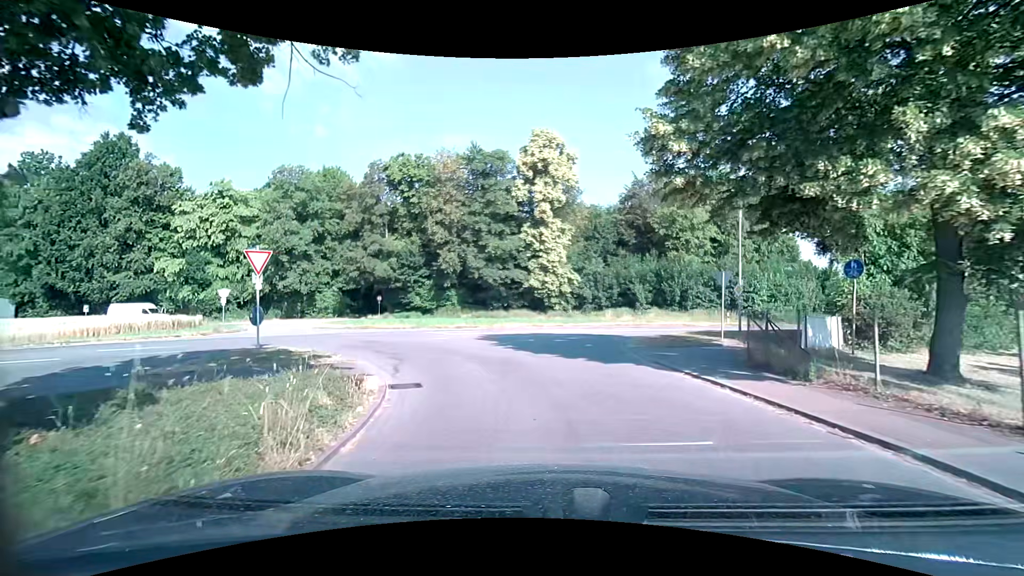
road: unclassified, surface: asphalt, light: Day
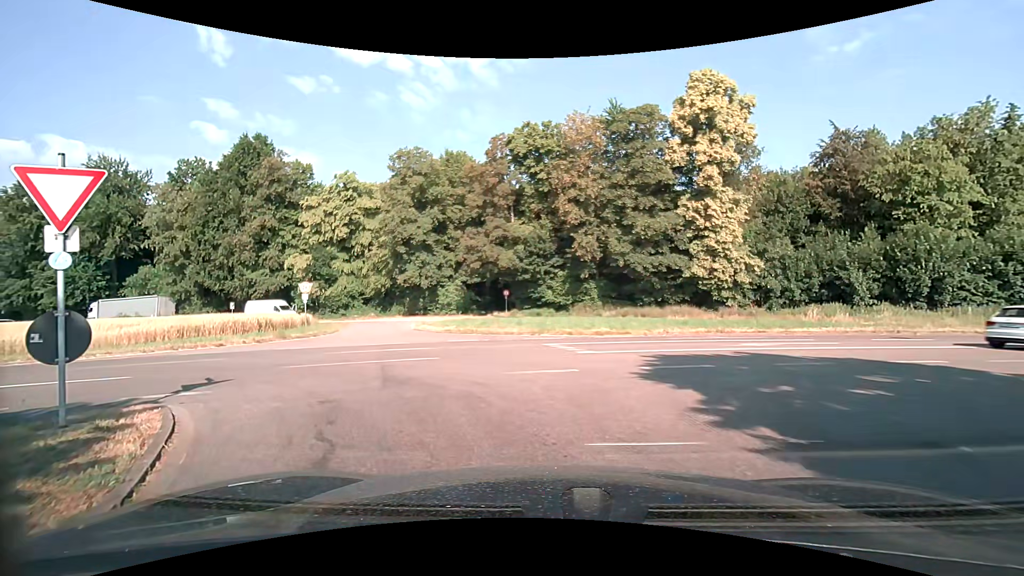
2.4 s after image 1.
(-1.2, +10.3) m; -18°
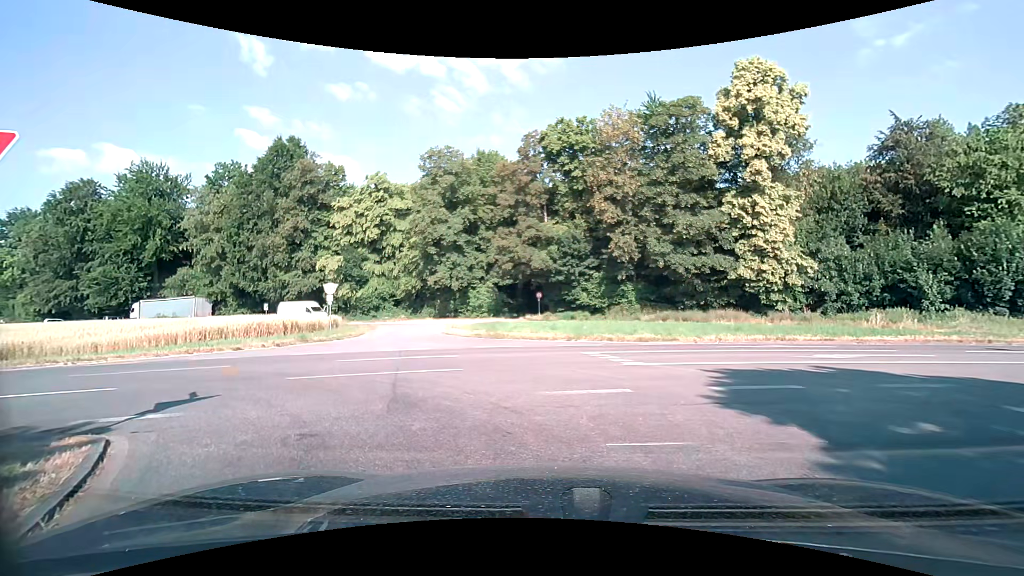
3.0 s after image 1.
(0.0, +1.6) m; -4°
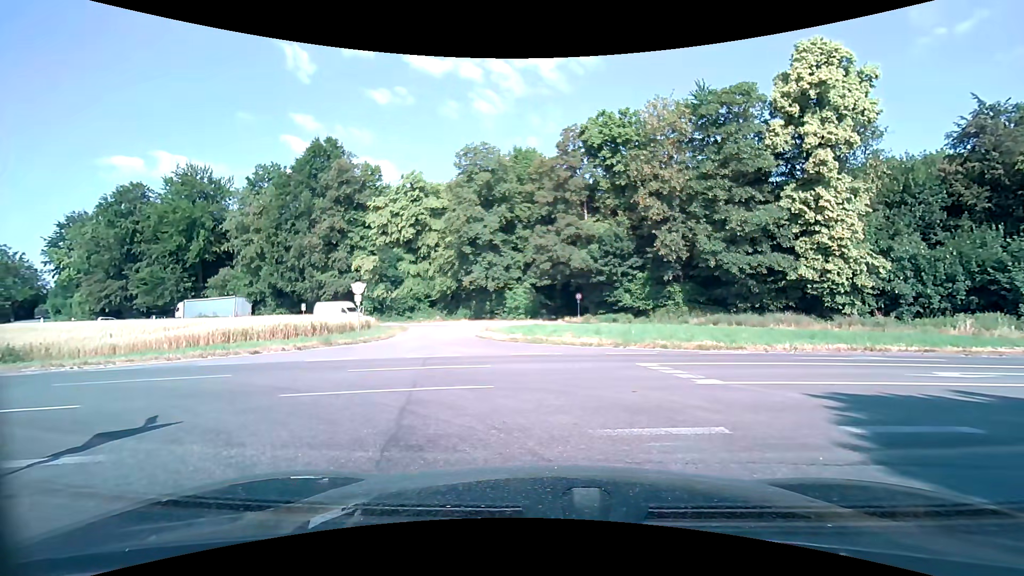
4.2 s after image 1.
(0.0, +1.9) m; -3°
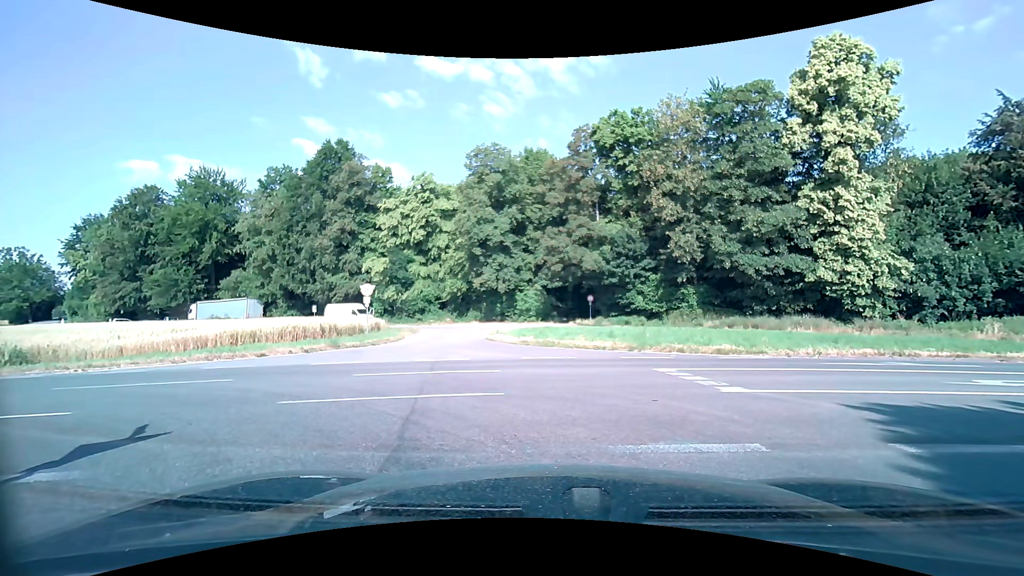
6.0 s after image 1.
(0.0, +0.5) m; 0°
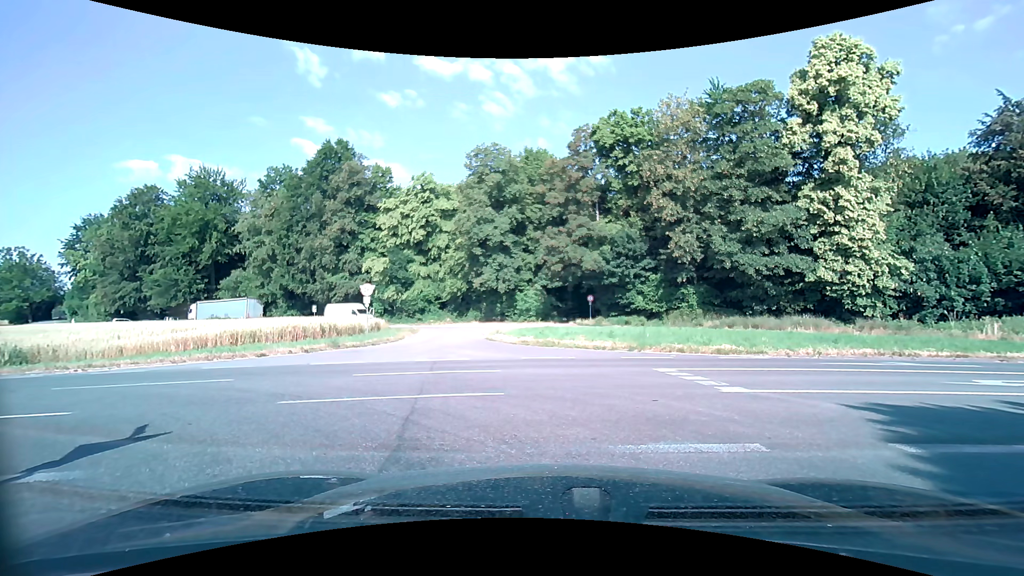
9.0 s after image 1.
(0.0, 0.0) m; 0°
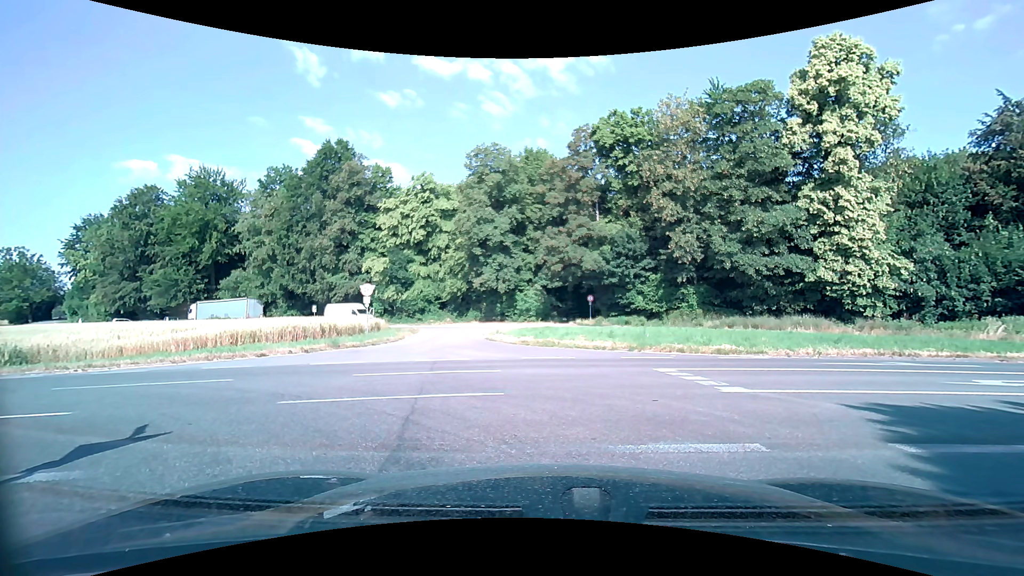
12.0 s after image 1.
(0.0, 0.0) m; 0°
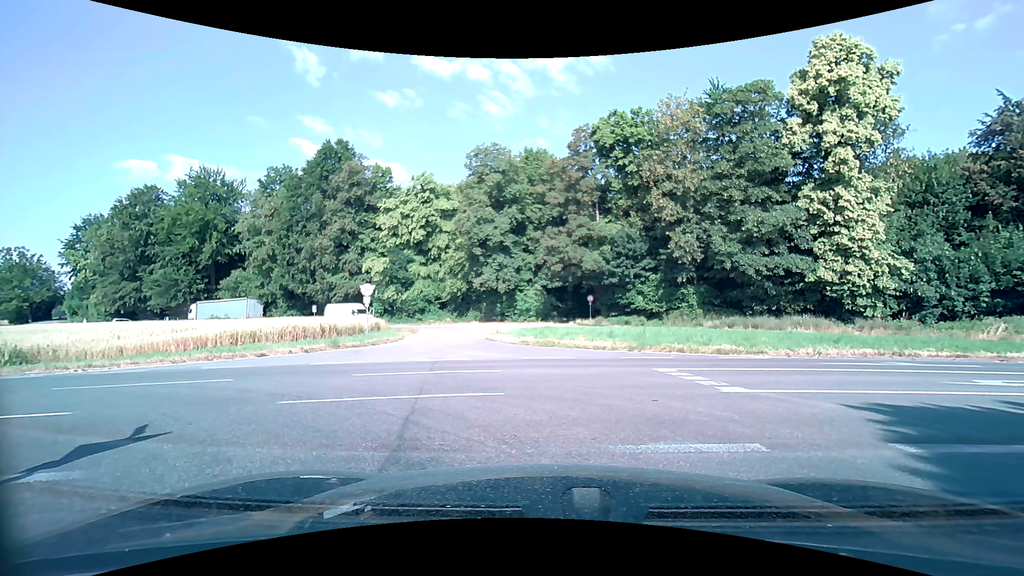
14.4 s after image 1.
(0.0, 0.0) m; 0°
(-3, +9) (-13, +12) (-23, +12) (-33, +11) (-43, +9) (-52, +8) (-62, +7) (-72, +6) (-82, +5) (-92, +4) m
